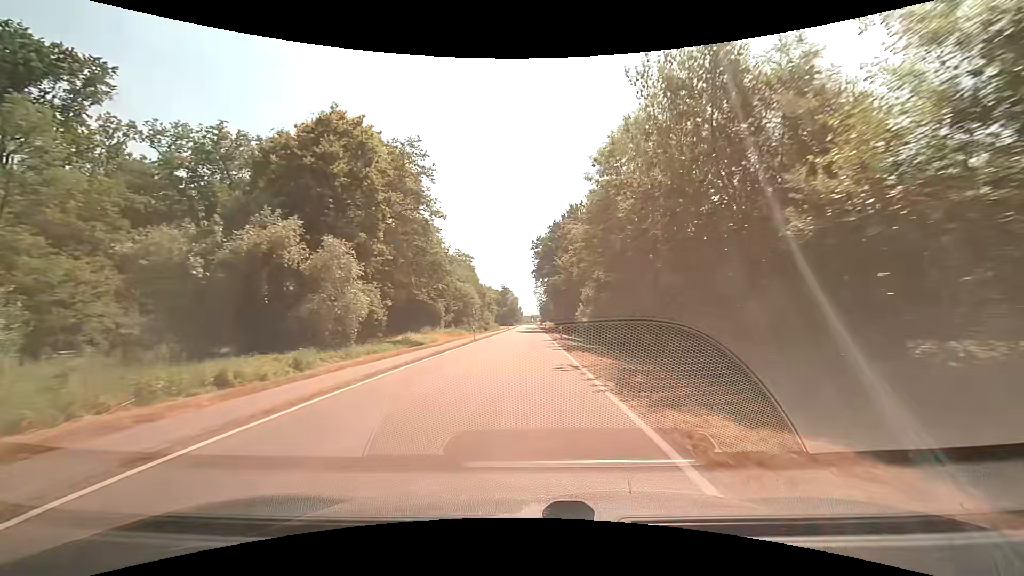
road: tertiary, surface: asphalt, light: Day
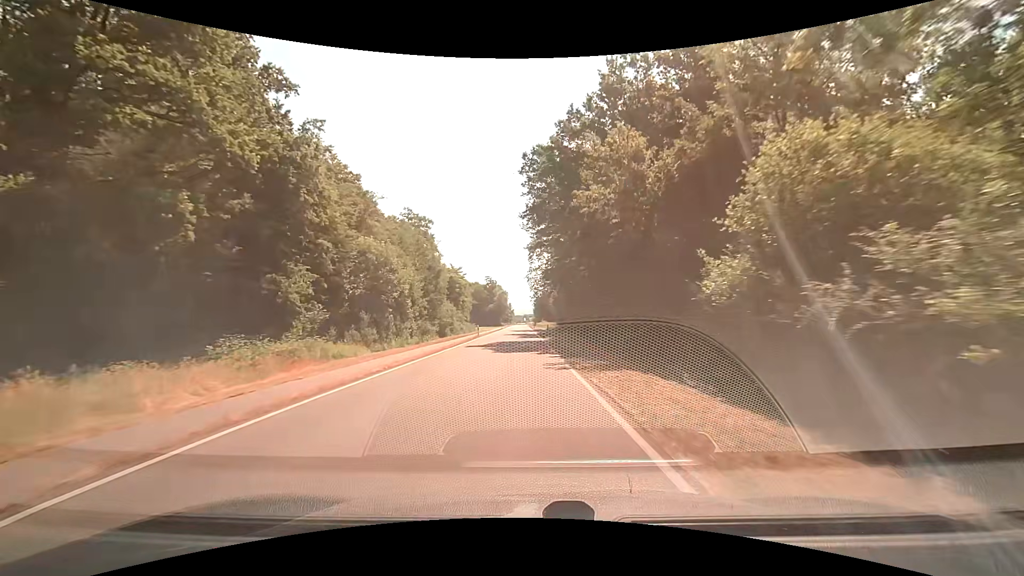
(+0.4, +41.4) m; +1°
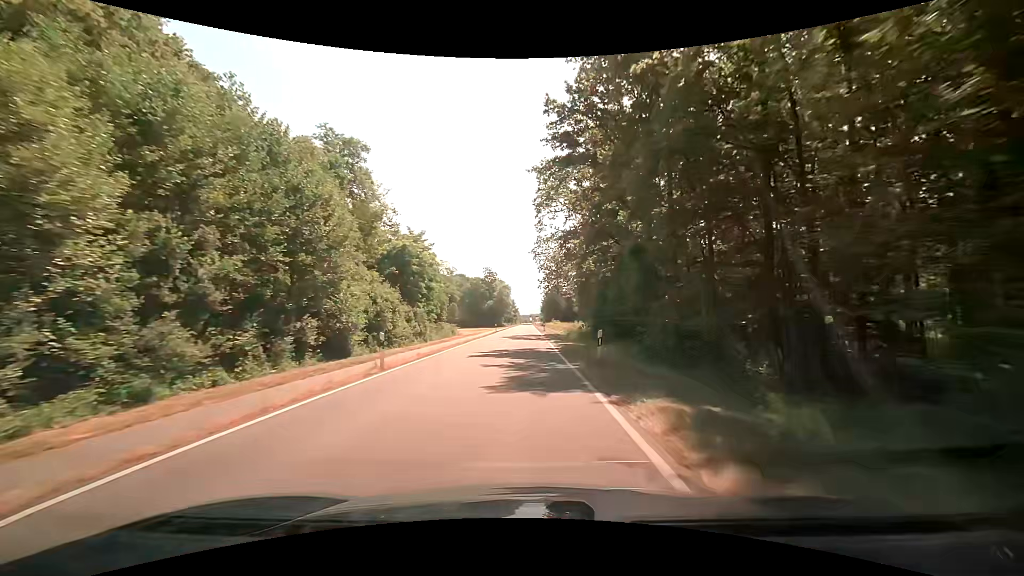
(-0.4, +31.9) m; -2°
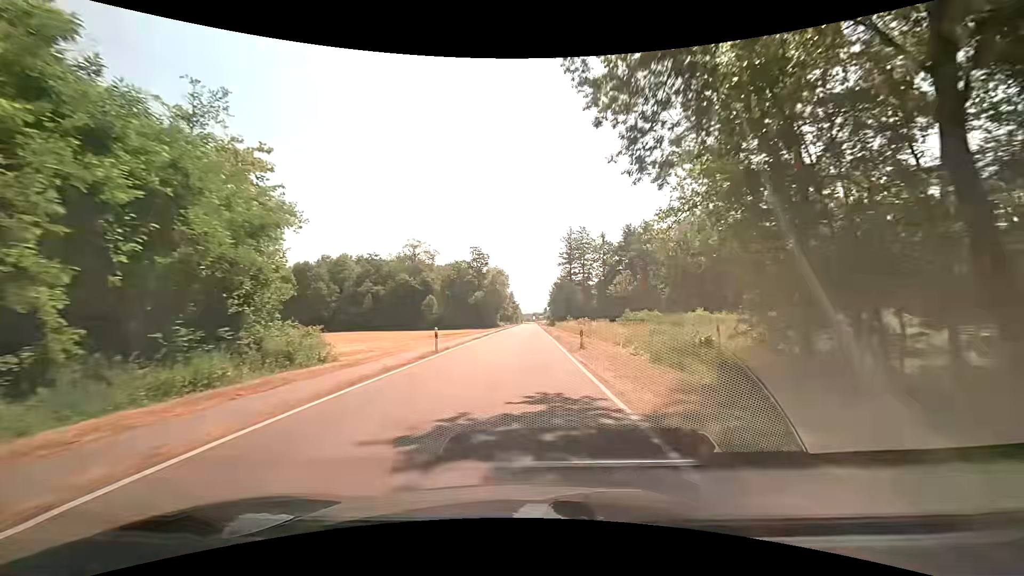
(+0.3, +43.7) m; 0°
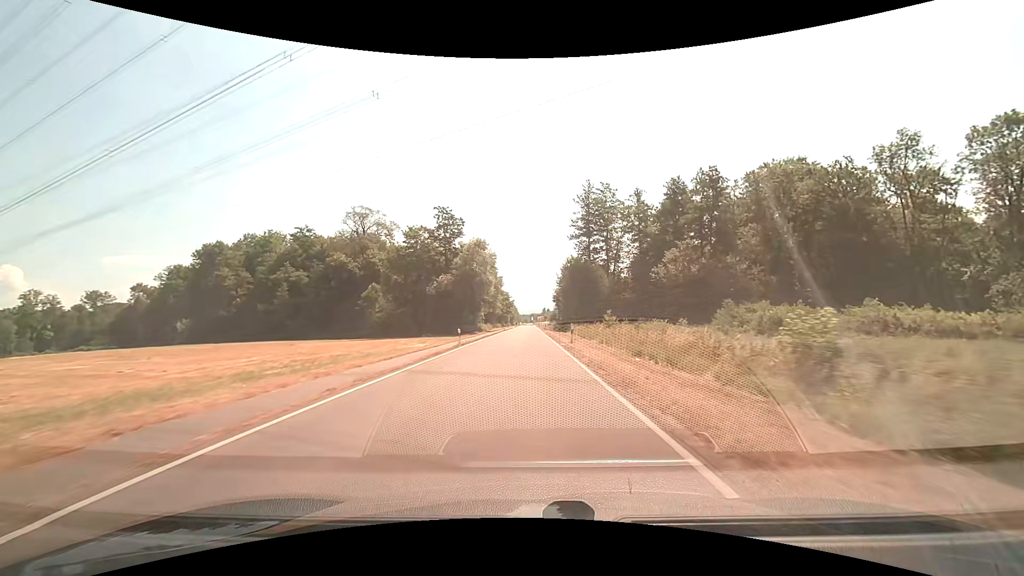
(+0.6, +44.1) m; +1°
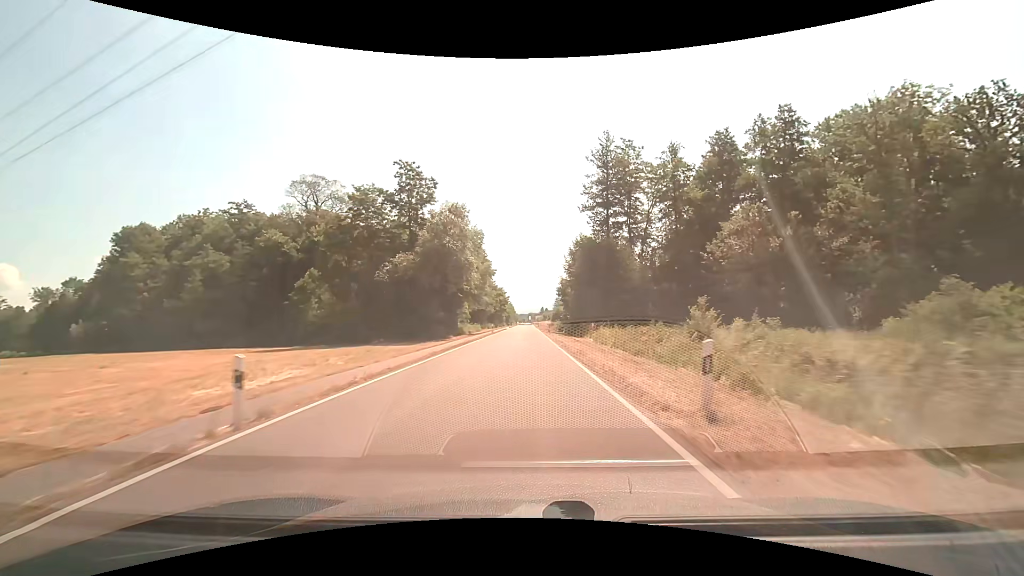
(0.0, +22.1) m; 0°
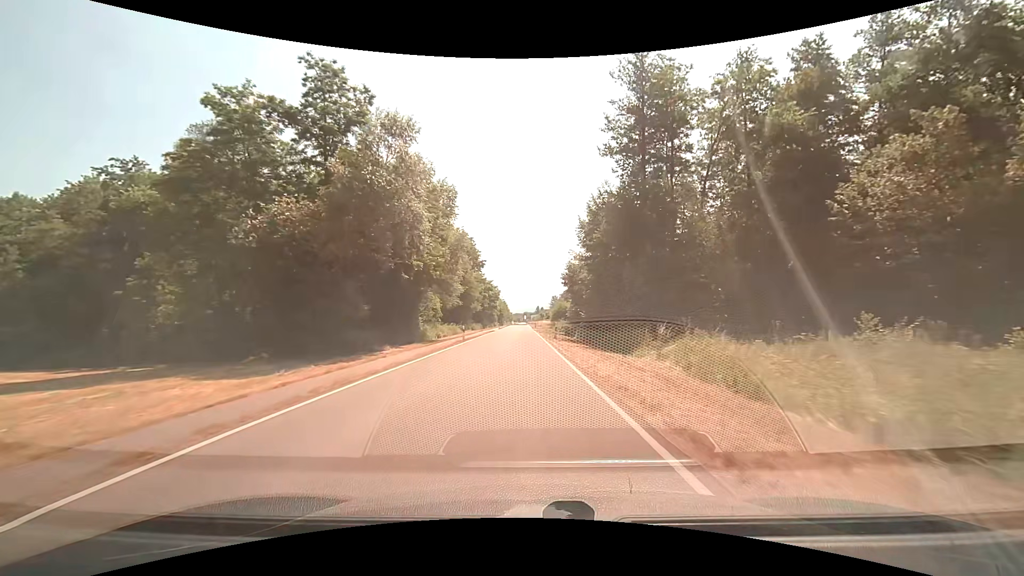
(+0.1, +22.2) m; 0°
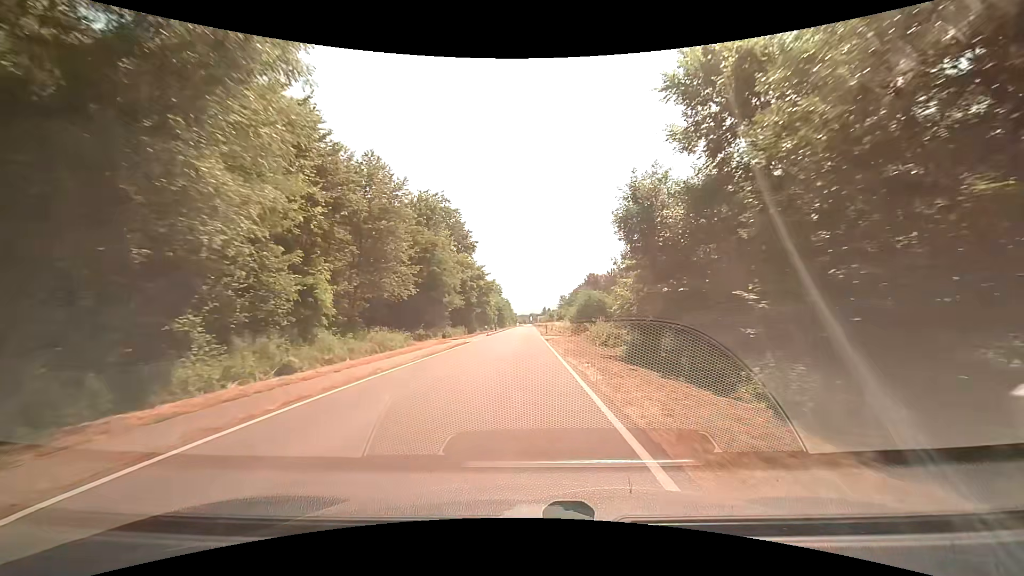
(0.0, +33.7) m; -1°
(0, +10) (0, +20) (0, +30) (0, +40) (0, +50) (0, +60) (0, +70) (0, +80) (0, +90) (0, +100) m
